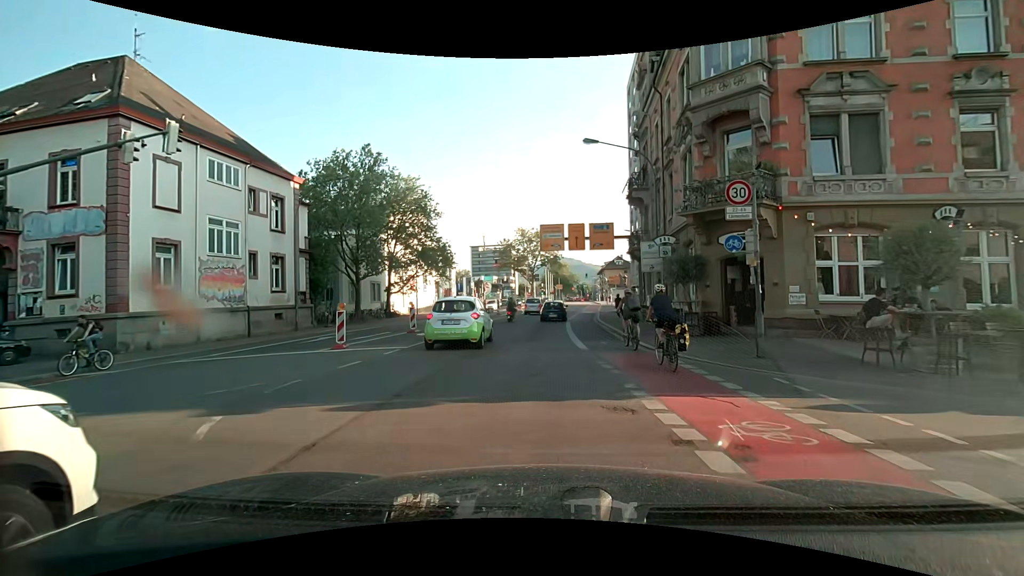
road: secondary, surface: asphalt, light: Day
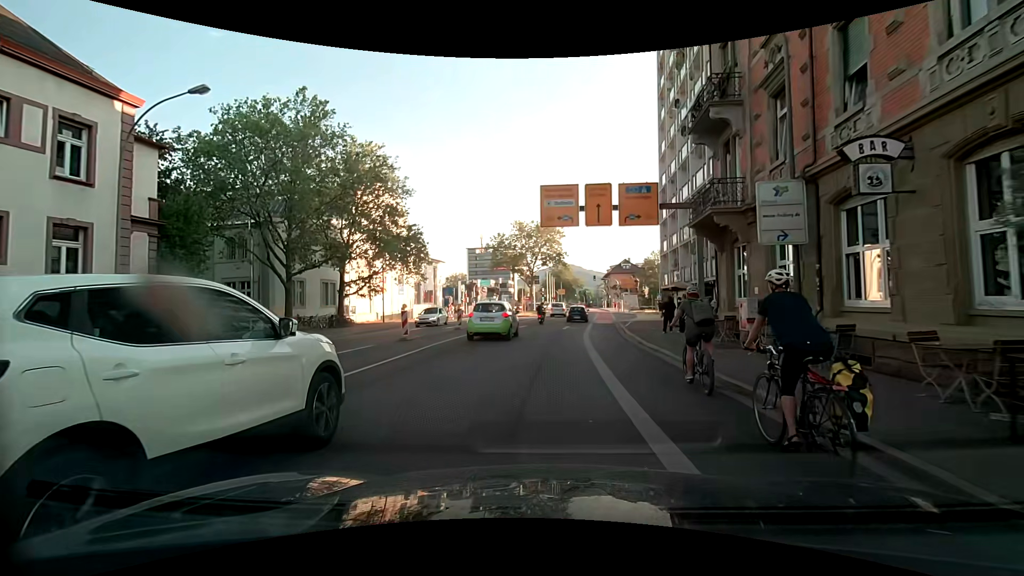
(-0.1, +13.7) m; -1°
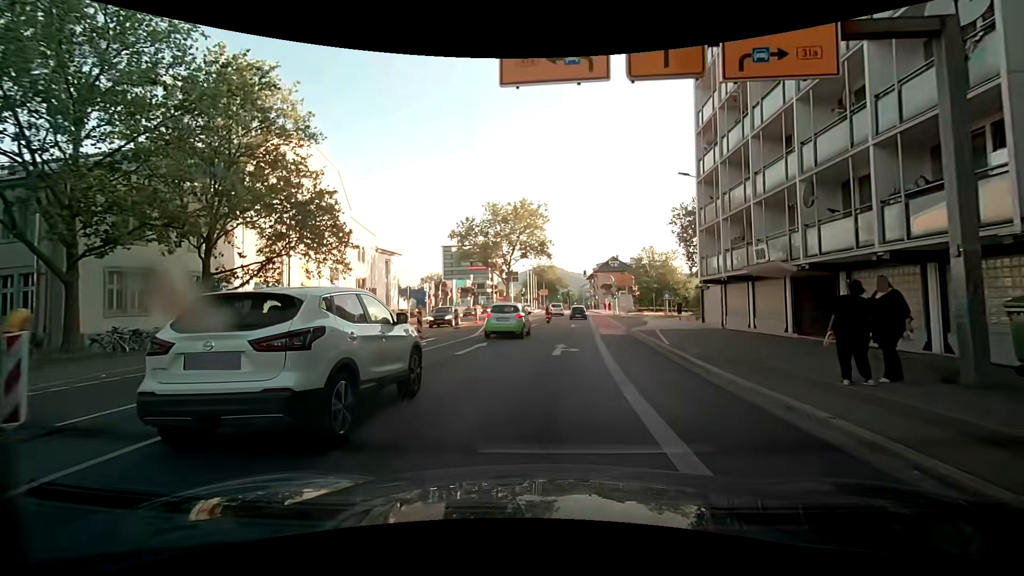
(+0.2, +15.2) m; +3°
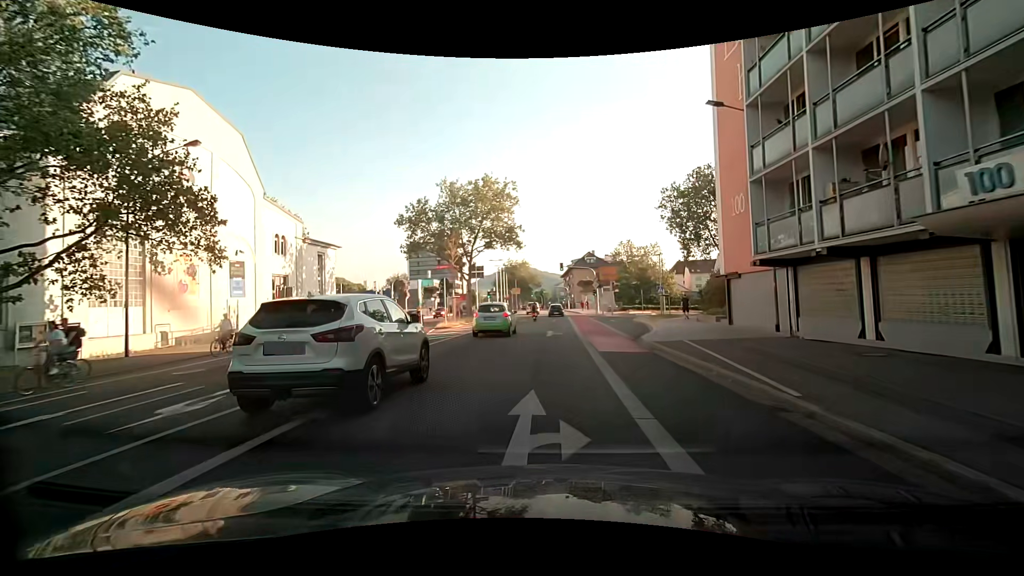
(+0.1, +10.9) m; +2°
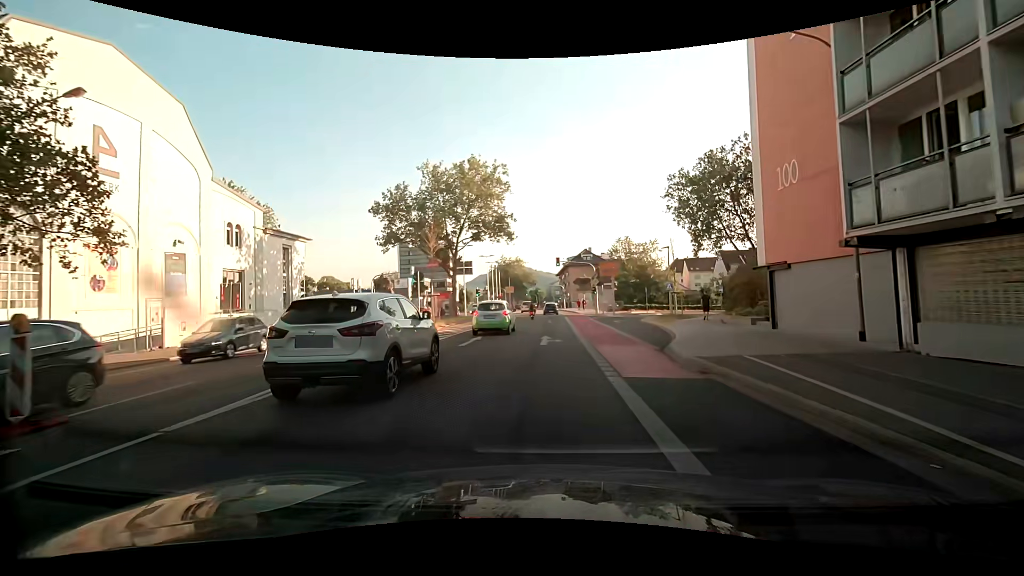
(0.0, +5.7) m; +1°
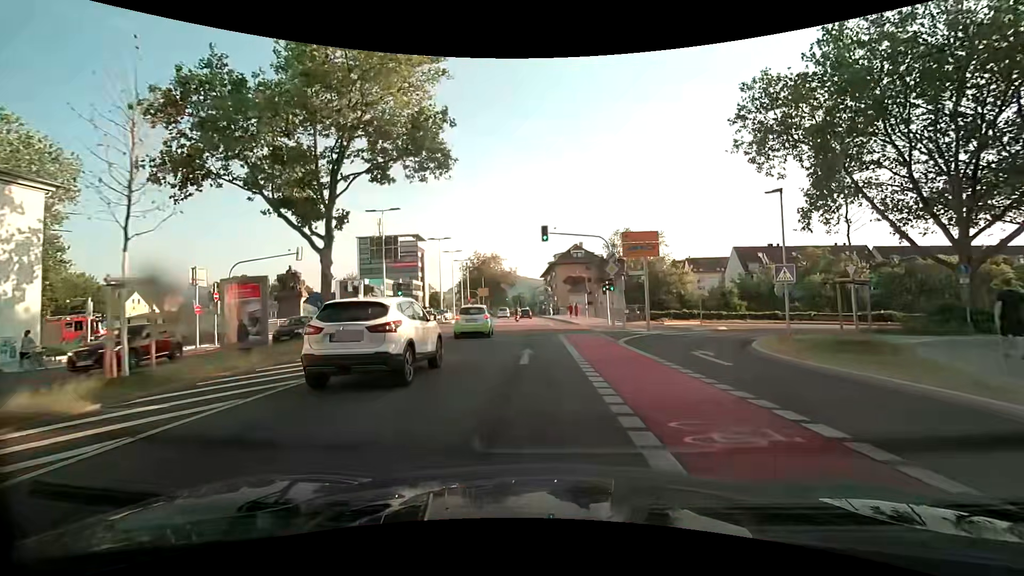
(+0.1, +23.7) m; +1°
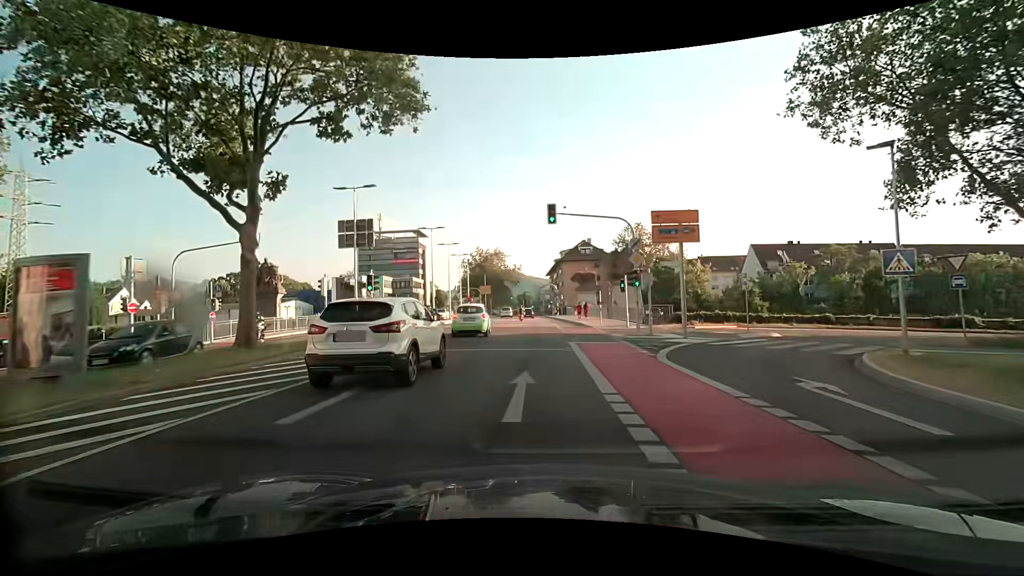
(0.0, +6.0) m; -1°
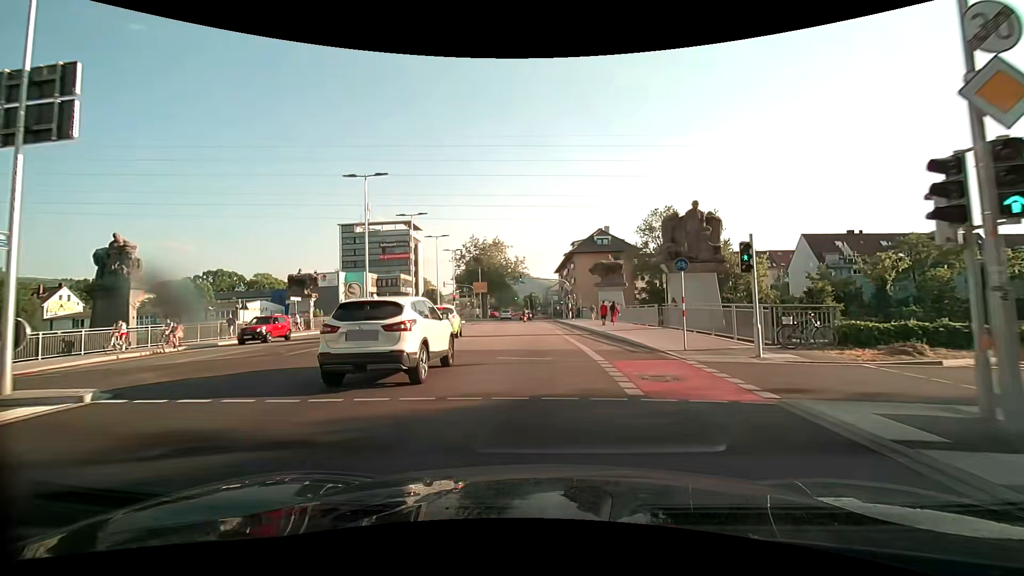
(-0.1, +18.1) m; -1°
(0, +10) (0, +20) (0, +30) (-1, +40) (-1, +50) (-2, +60) (-2, +70) (-3, +80) (-5, +90) (-6, +100) m
